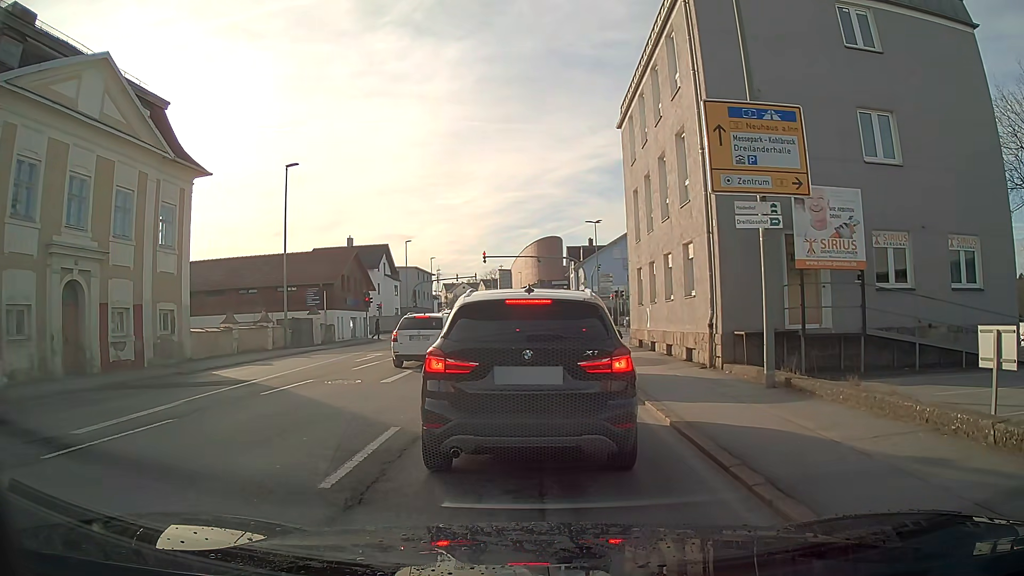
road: tertiary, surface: asphalt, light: Day
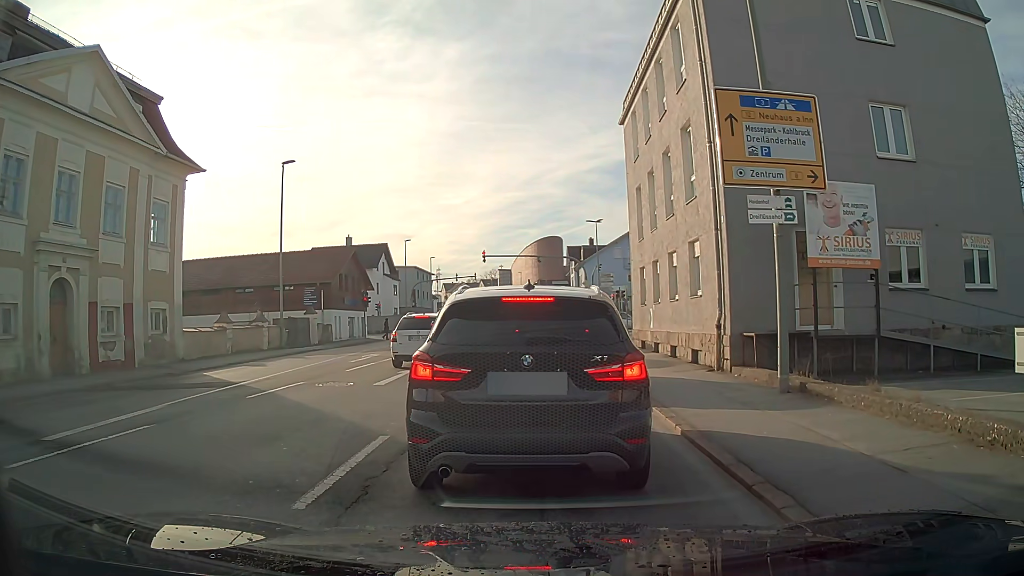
(0.0, +0.5) m; 0°
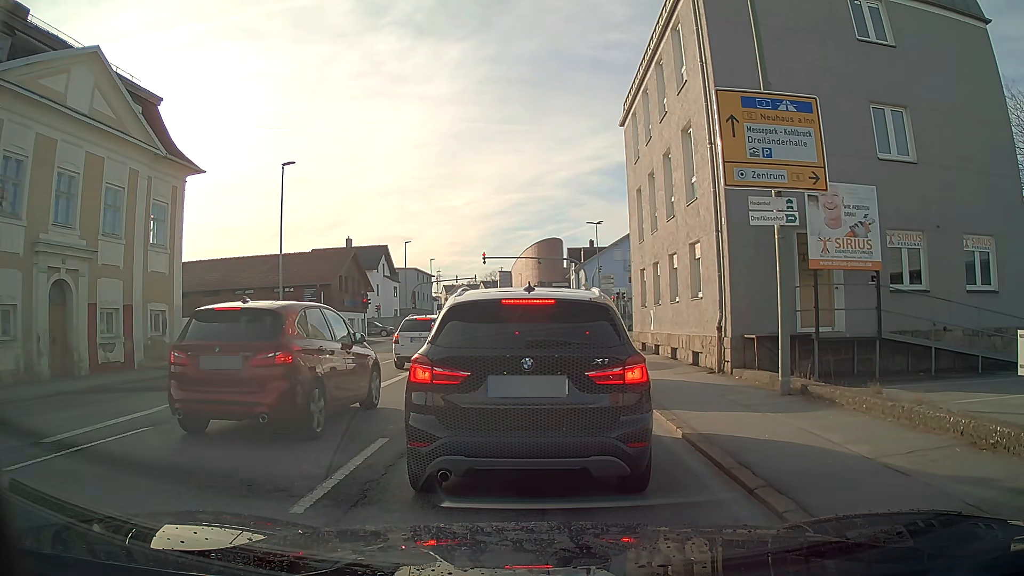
(0.0, +0.1) m; 0°
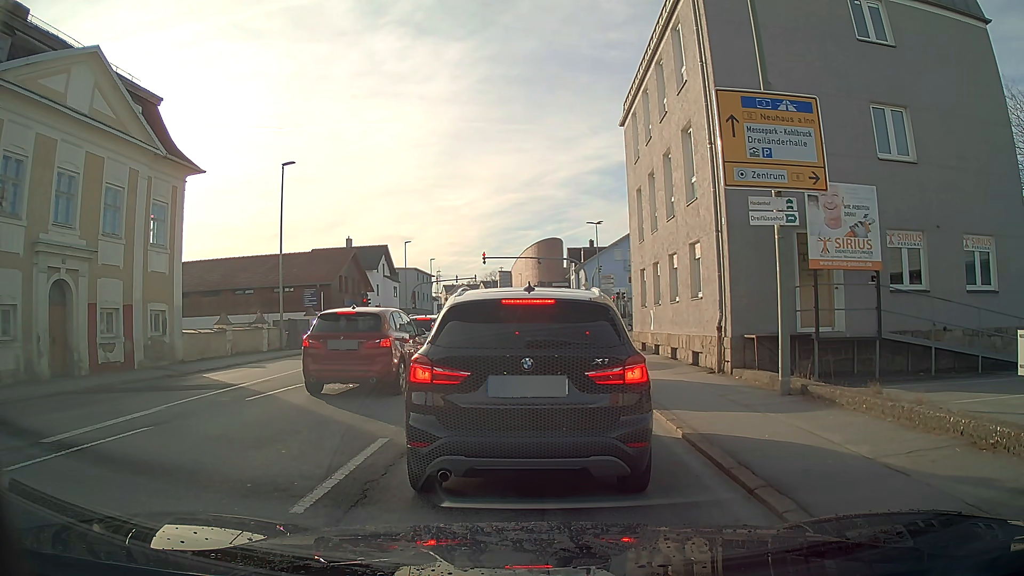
(0.0, 0.0) m; 0°
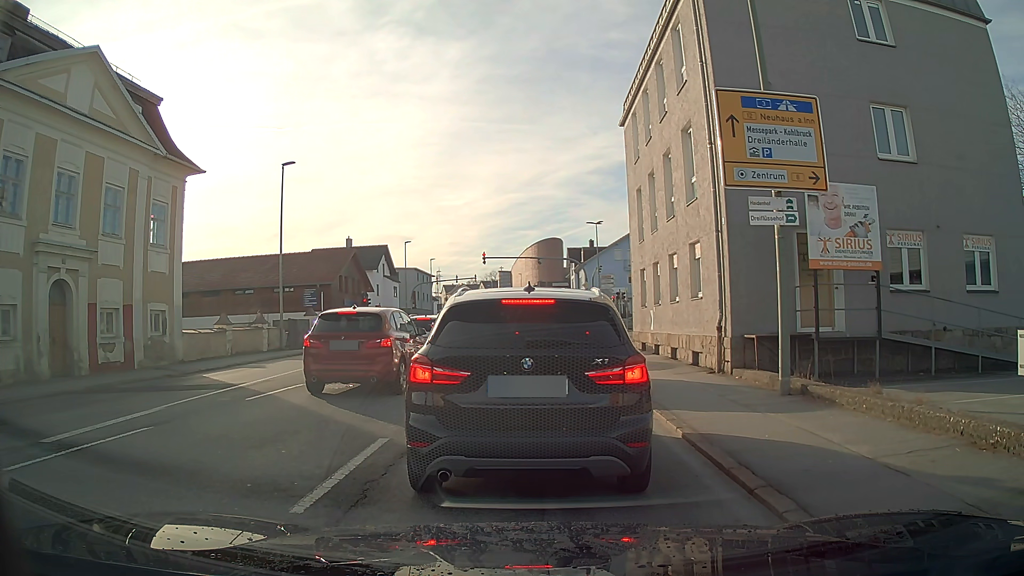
(0.0, 0.0) m; 0°
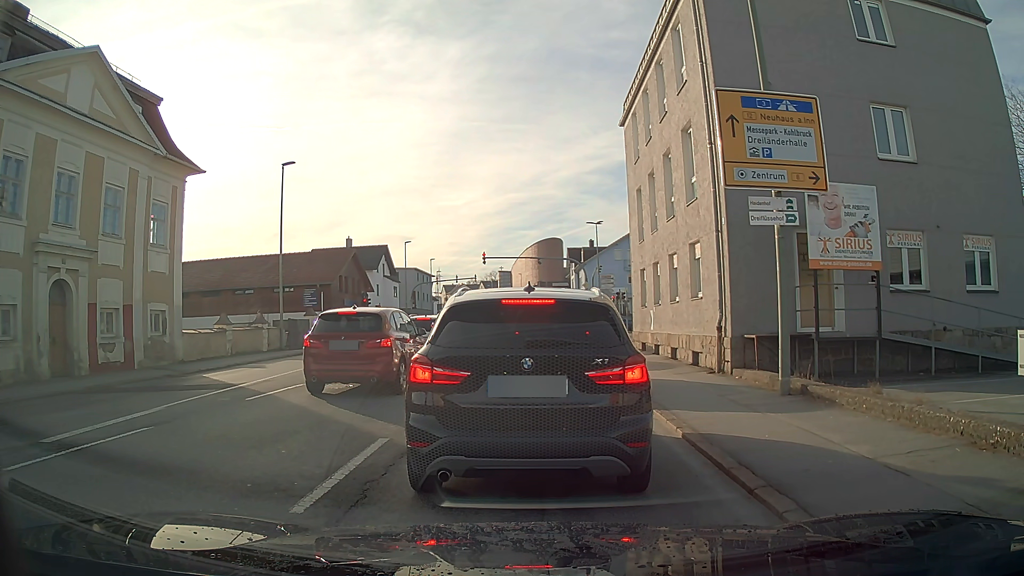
(0.0, 0.0) m; 0°
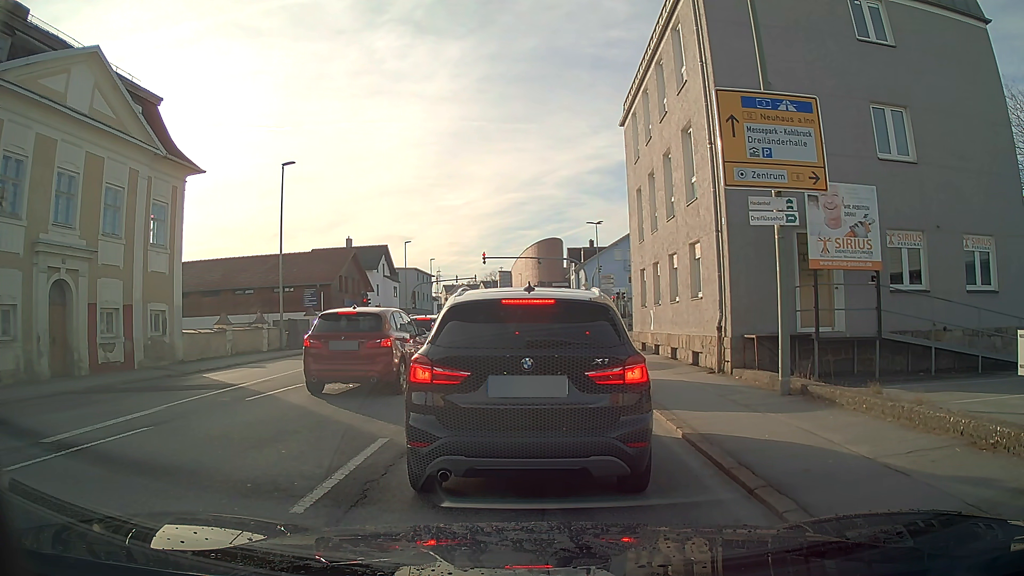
(0.0, 0.0) m; 0°
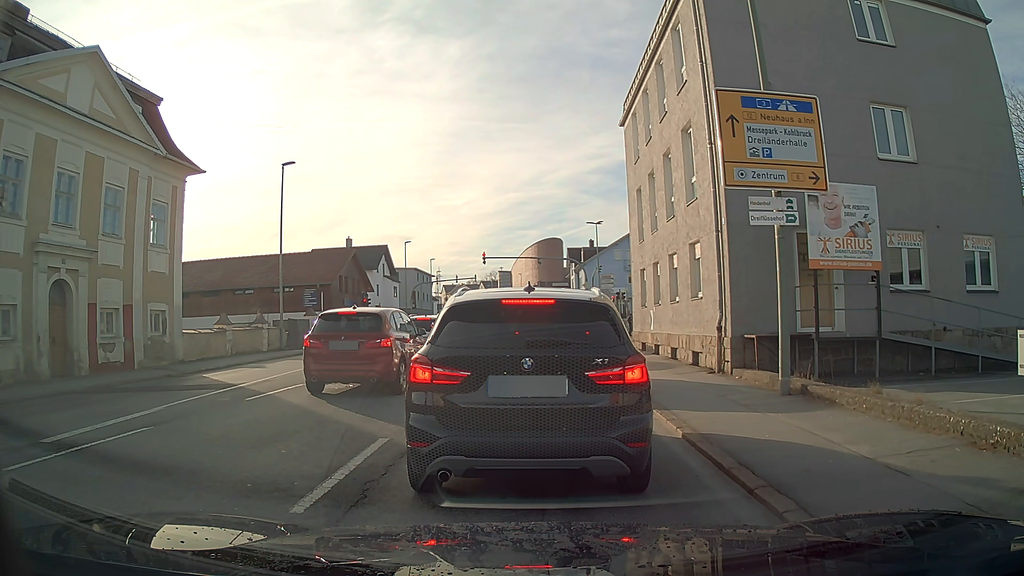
(0.0, 0.0) m; 0°
(0, +10) (0, +20) (0, +30) (+1, +40) (+1, +50) (+2, +60) (+2, +70) (+2, +80) (+1, +90) (+1, +100) m
